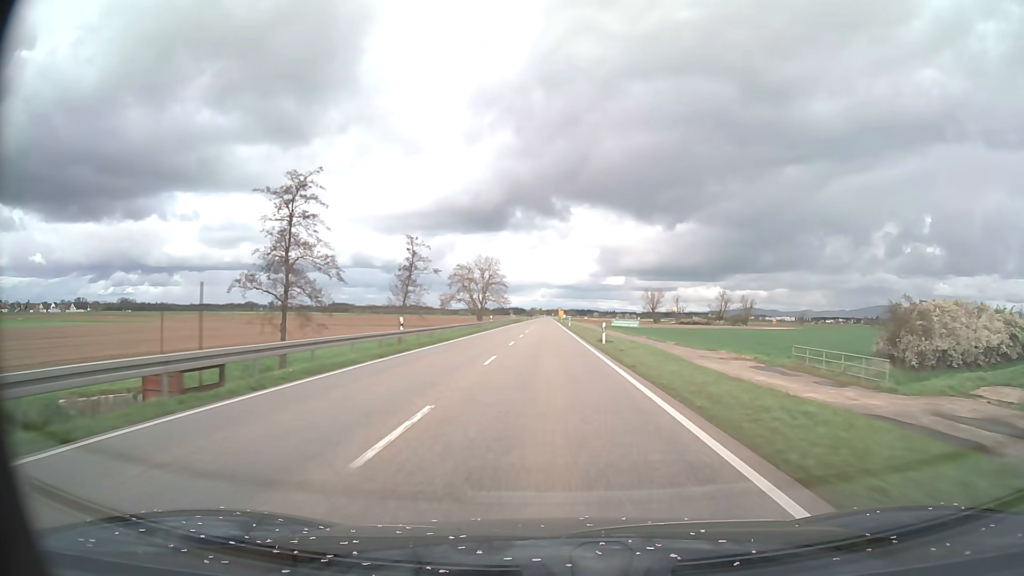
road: primary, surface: asphalt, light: Day
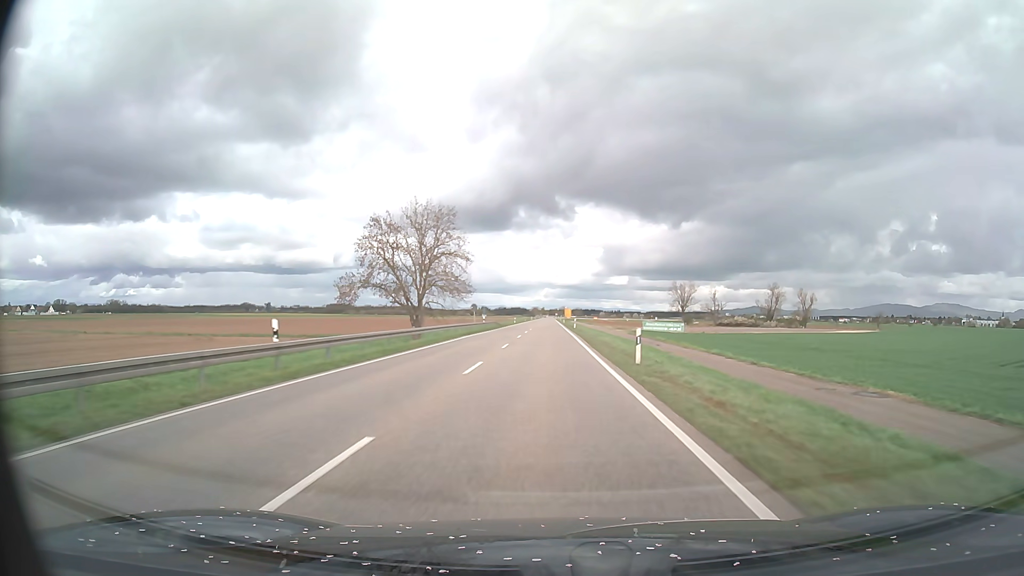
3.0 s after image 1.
(-0.2, +62.5) m; 0°
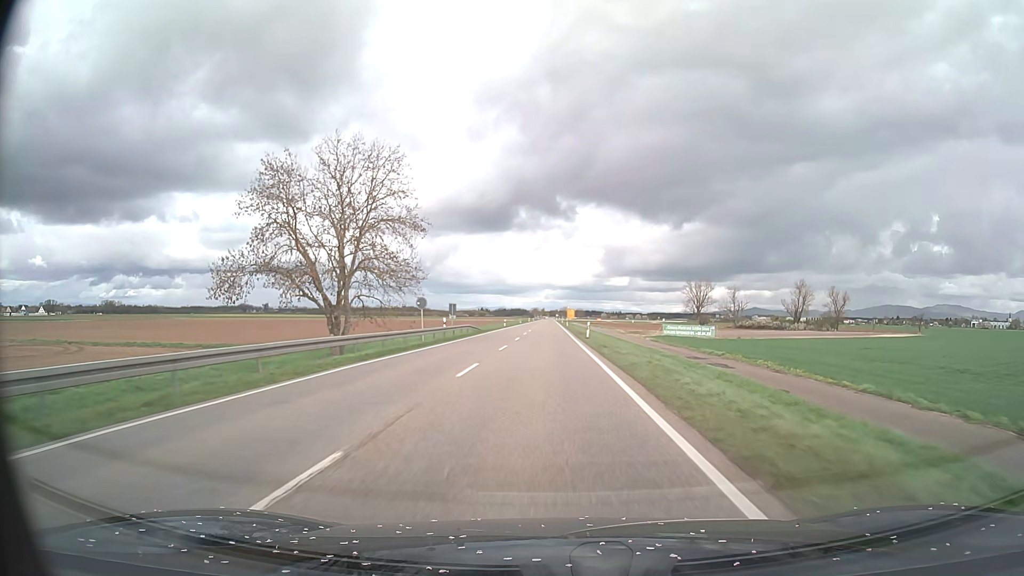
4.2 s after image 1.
(0.0, +25.0) m; 0°
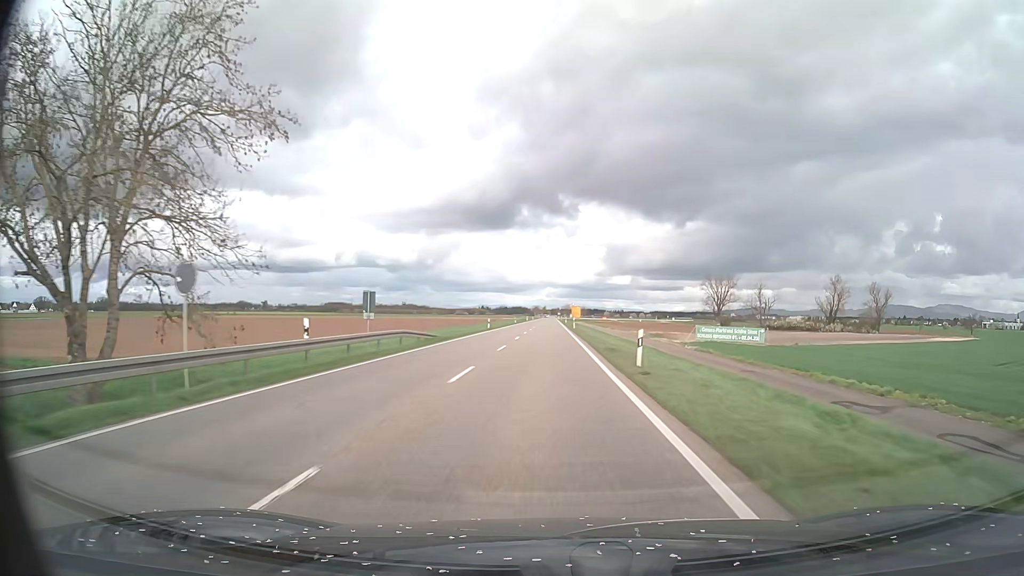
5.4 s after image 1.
(0.0, +25.0) m; 0°
(0, +10) (0, +20) (0, +30) (0, +40) (0, +50) (0, +60) (0, +70) (0, +80) (0, +90) (0, +100) m
